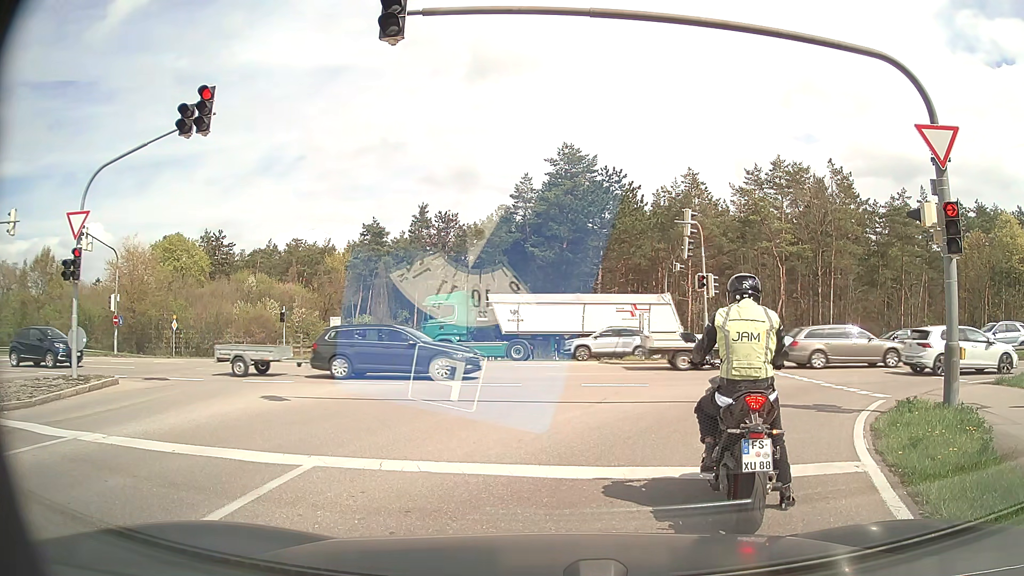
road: secondary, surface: asphalt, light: Day
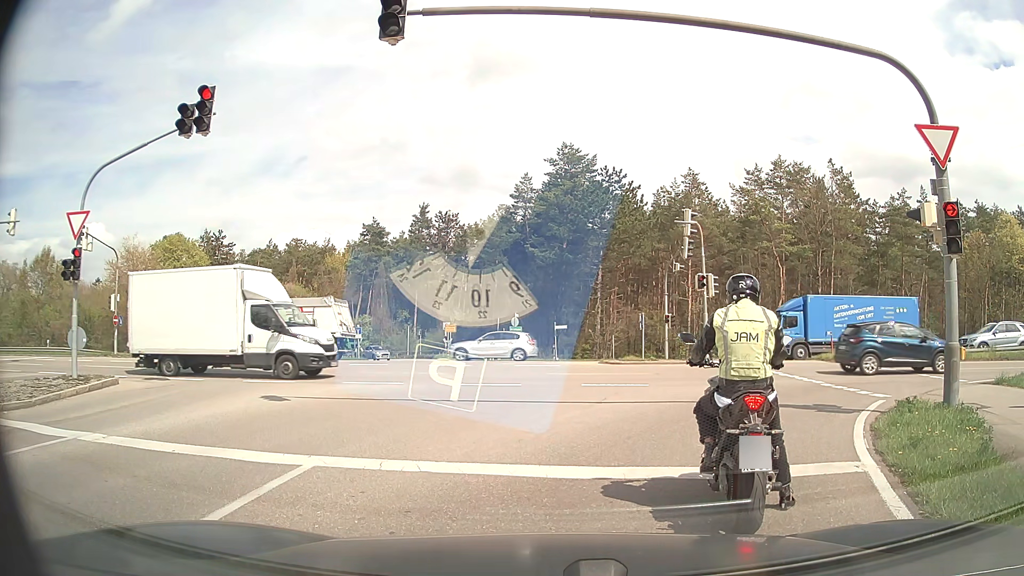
(0.0, 0.0) m; 0°
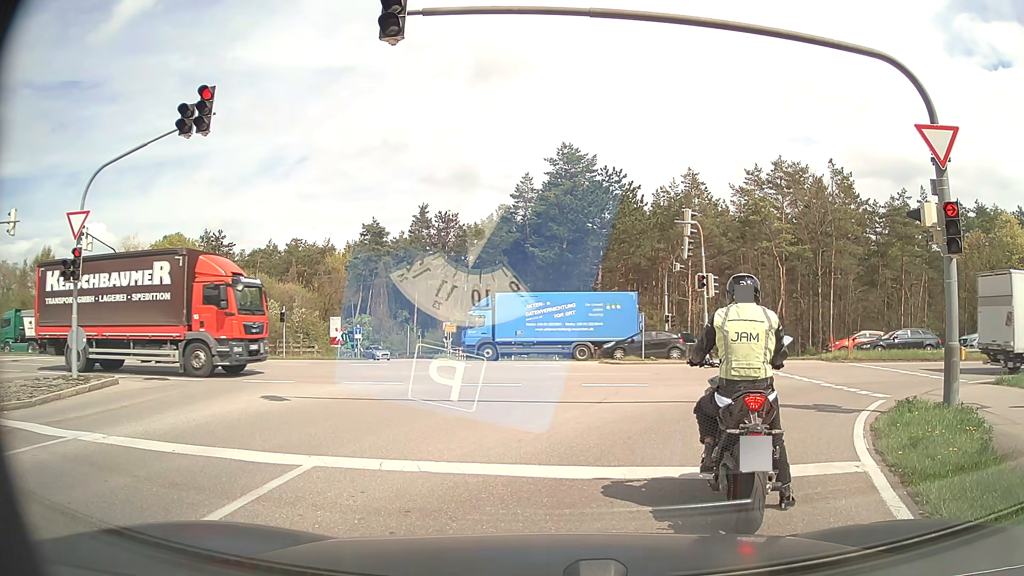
(0.0, 0.0) m; 0°
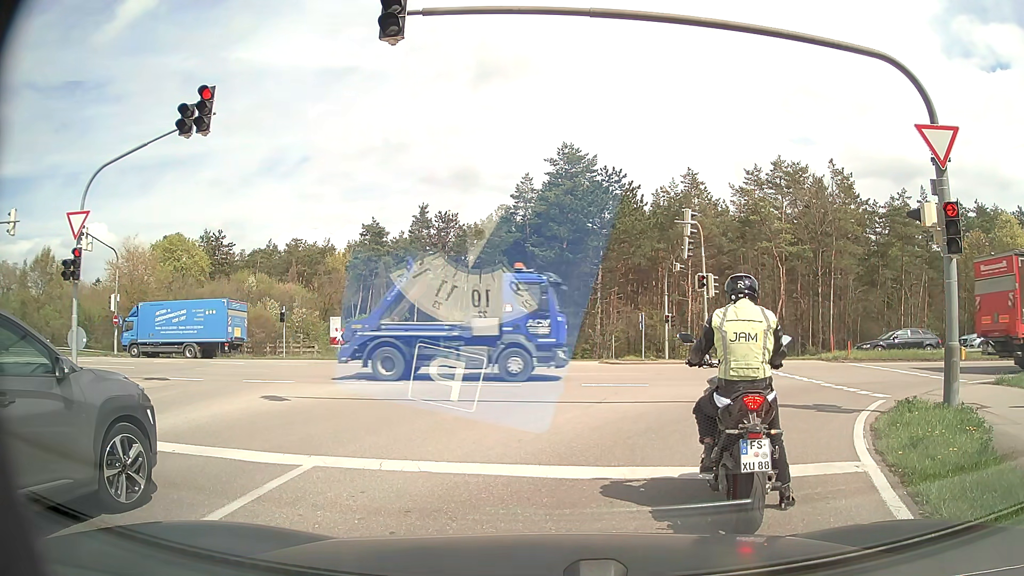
(0.0, 0.0) m; 0°
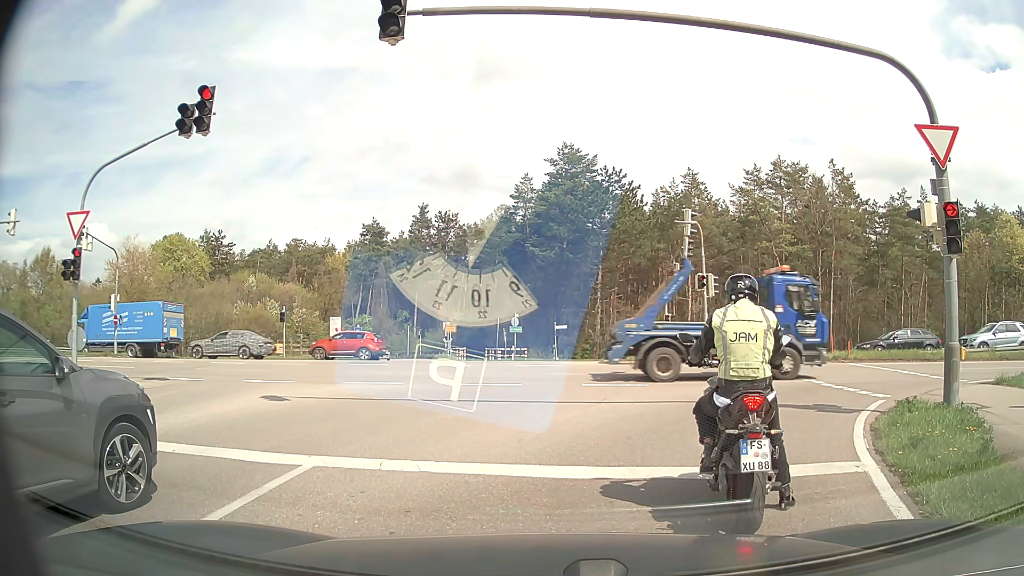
(0.0, 0.0) m; 0°
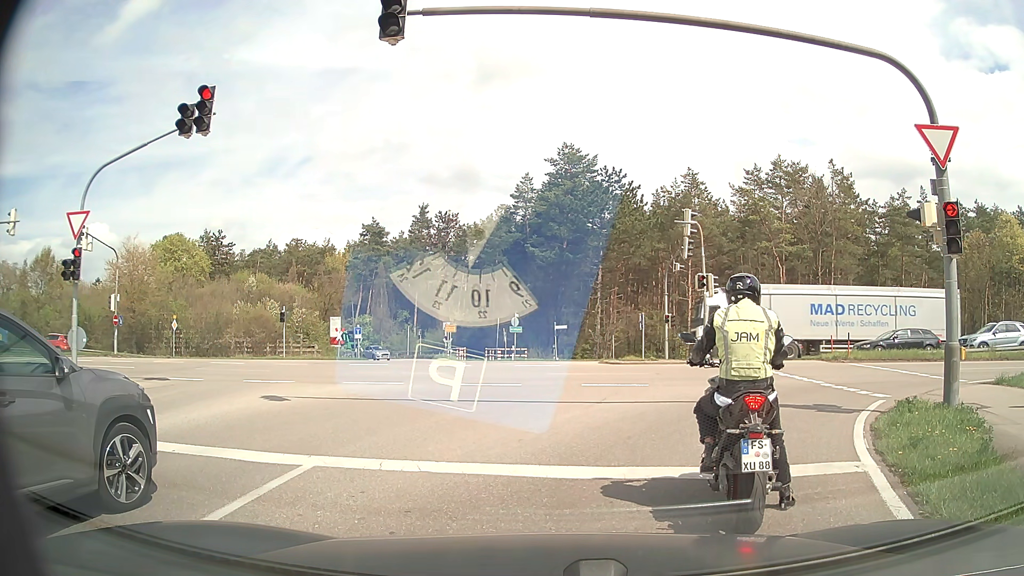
(0.0, 0.0) m; 0°
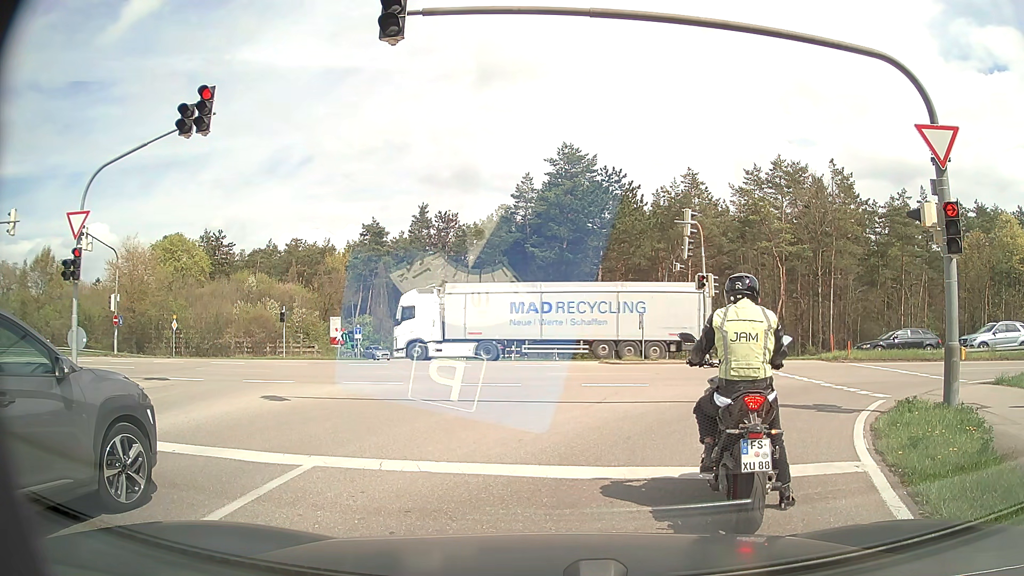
(0.0, 0.0) m; 0°
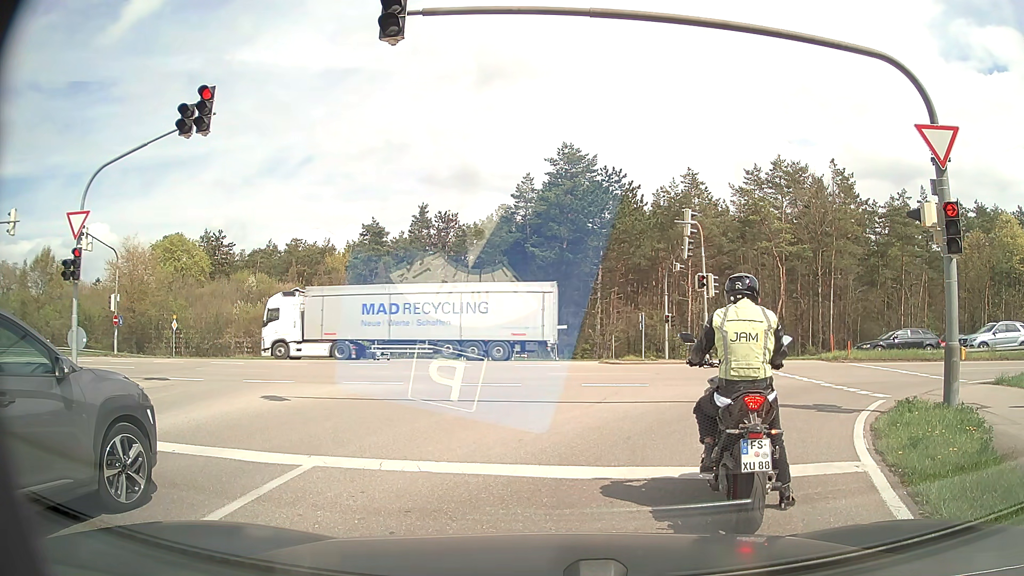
(0.0, 0.0) m; 0°
(+2, +10) (+9, +17) (+18, +19) (+28, +19) (+38, +18) (+48, +17) (+58, +16) (+68, +15) (+78, +15) (+88, +14) m
